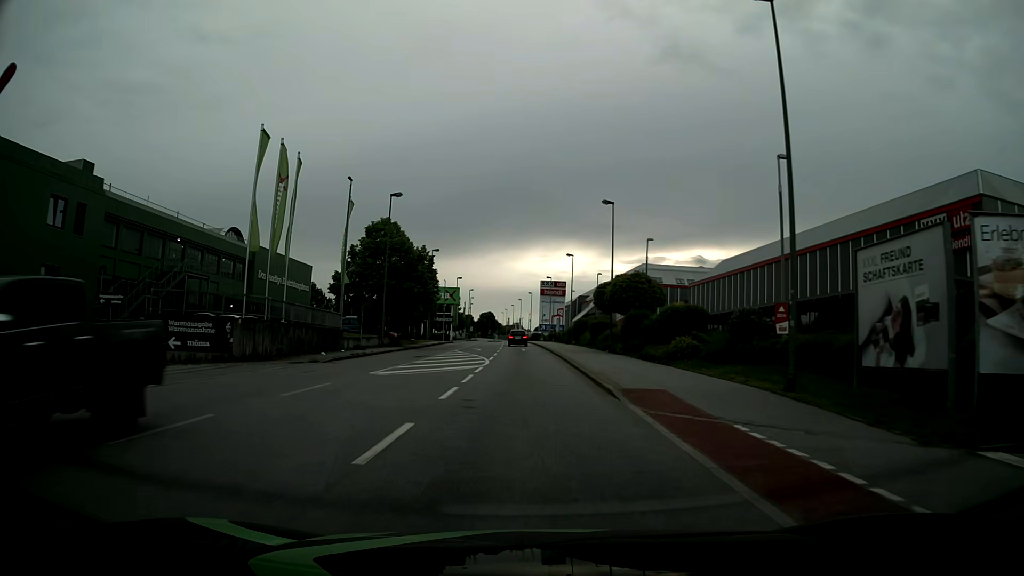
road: tertiary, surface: asphalt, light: Day
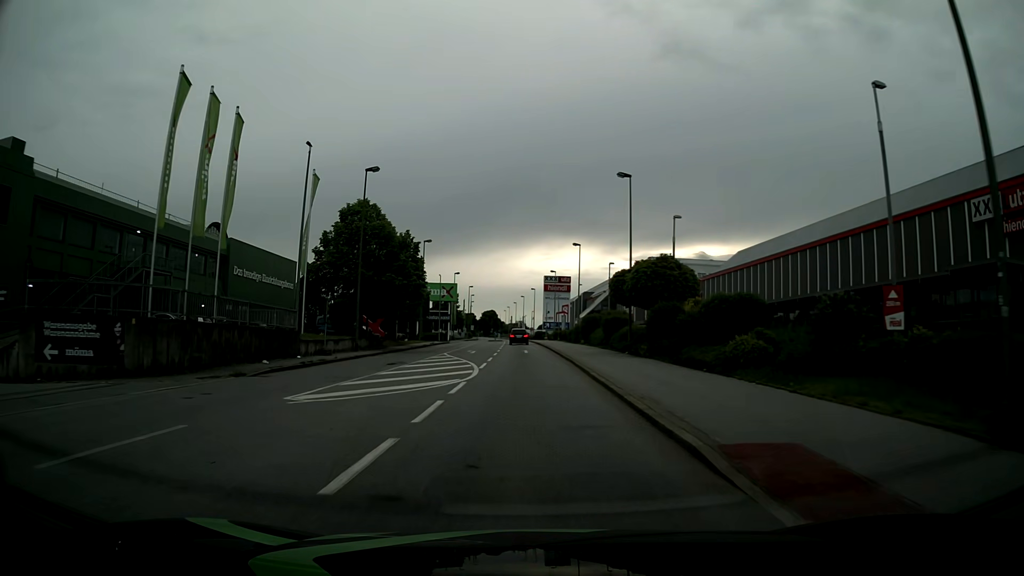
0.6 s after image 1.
(0.0, +7.4) m; 0°
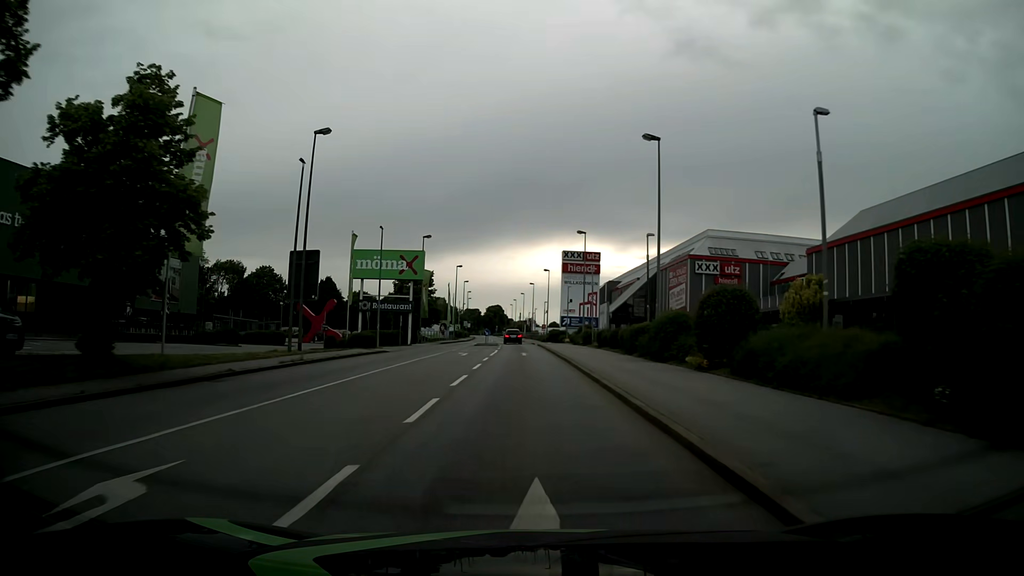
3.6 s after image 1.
(-0.6, +38.2) m; -1°
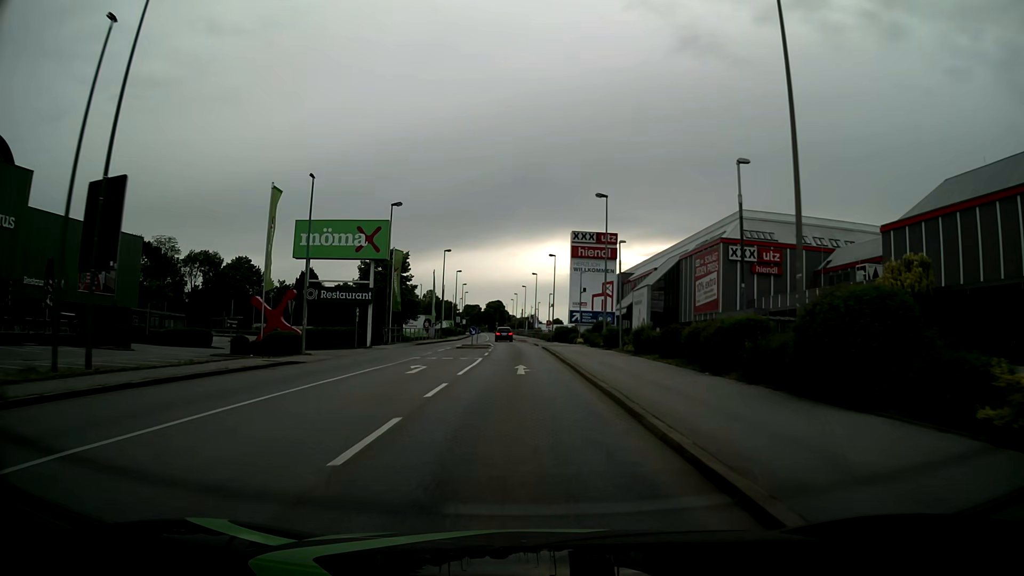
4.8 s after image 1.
(+0.1, +15.7) m; 0°
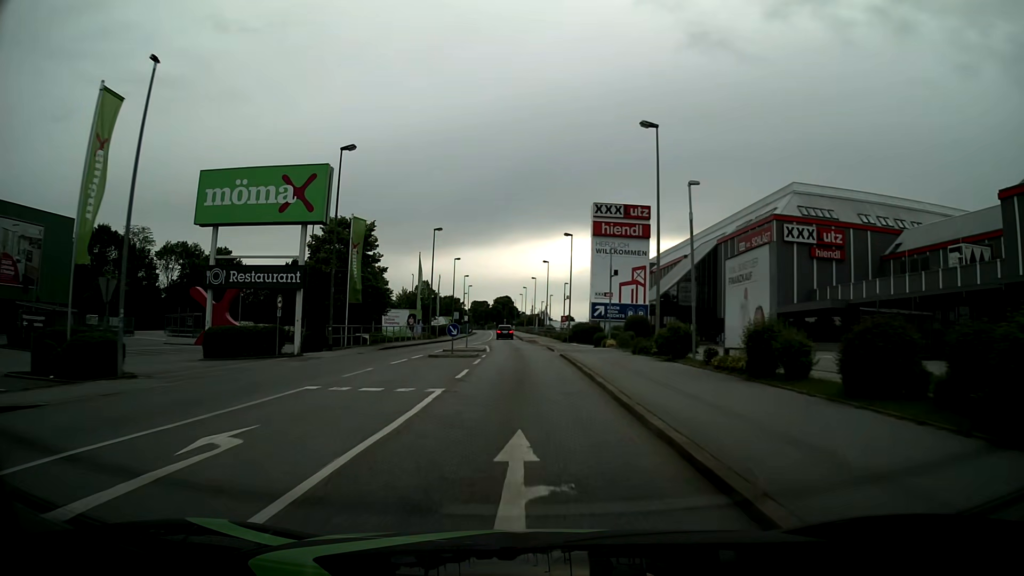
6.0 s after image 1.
(-0.1, +15.5) m; -1°
